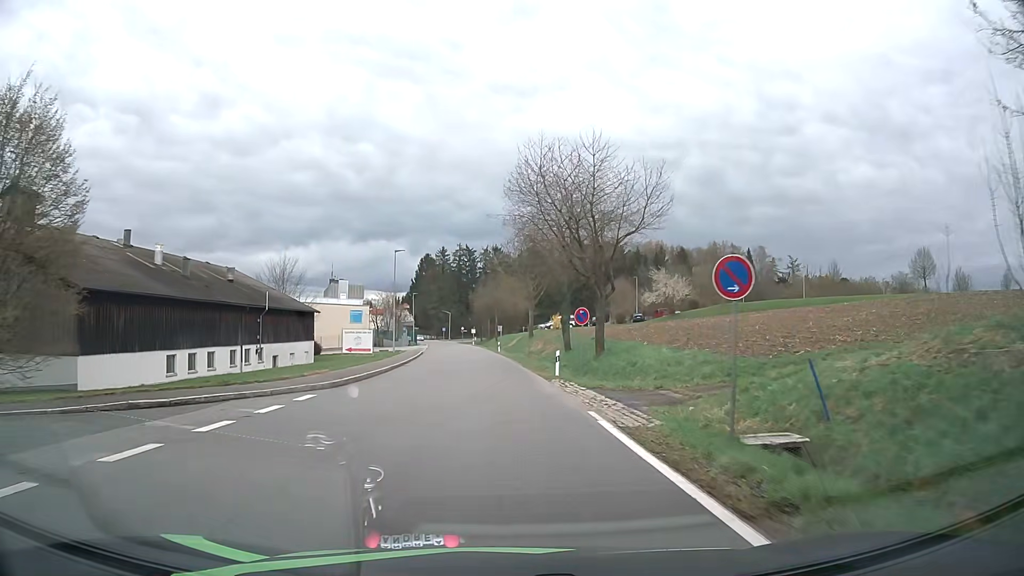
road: tertiary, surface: asphalt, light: Day
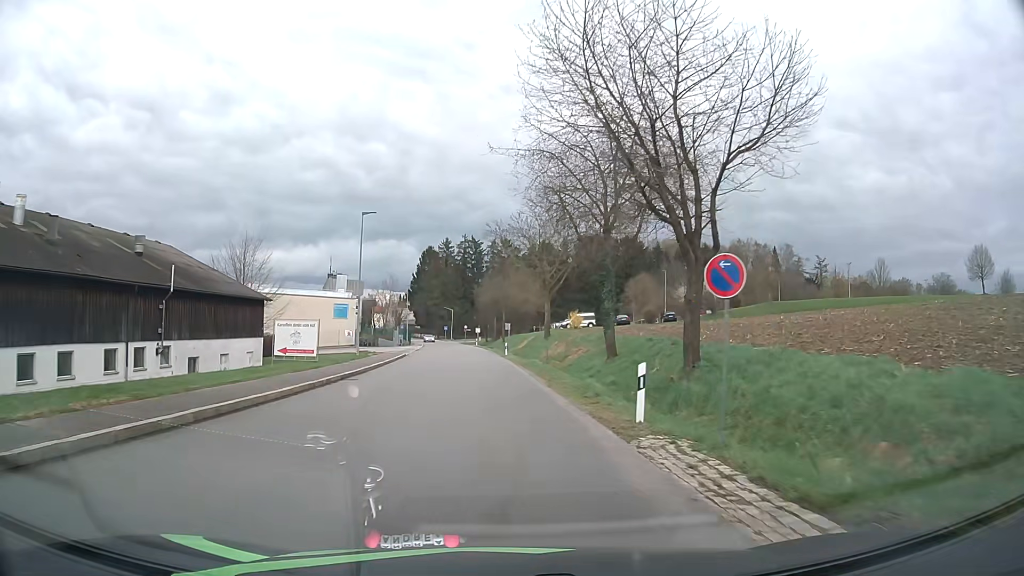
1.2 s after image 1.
(-0.1, +15.2) m; -1°
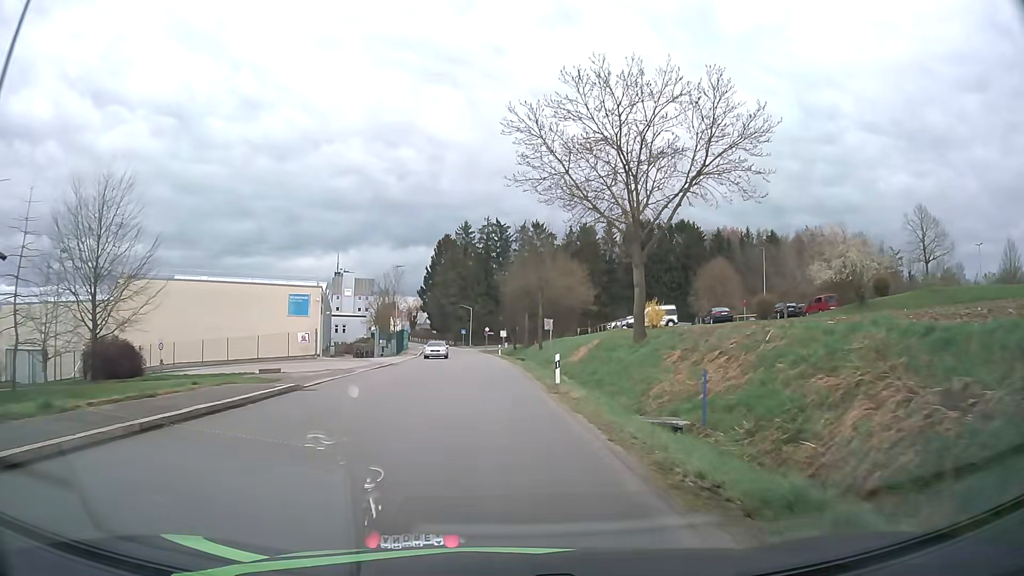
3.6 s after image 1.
(-0.5, +30.0) m; -2°
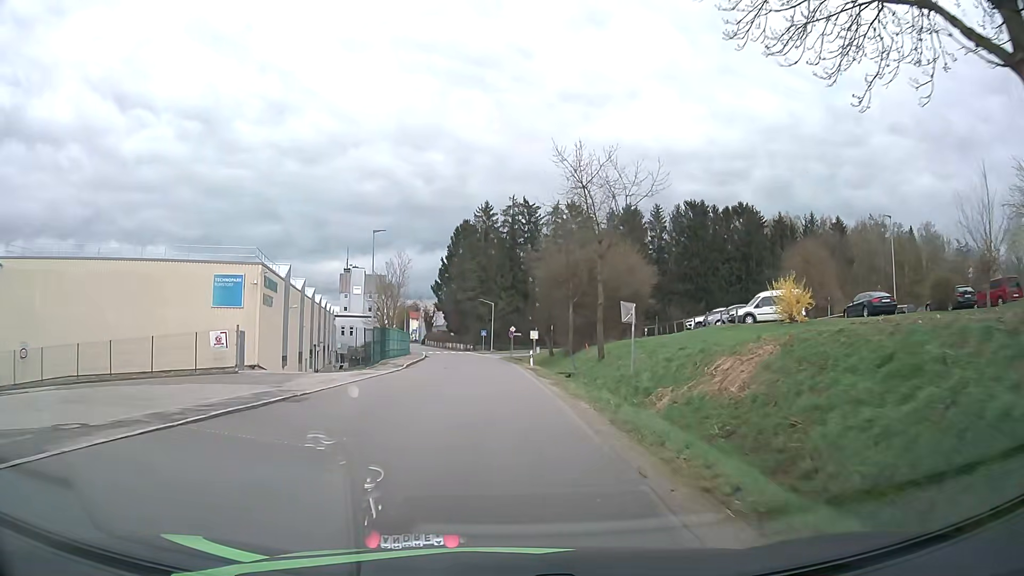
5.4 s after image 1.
(-0.5, +21.8) m; -3°
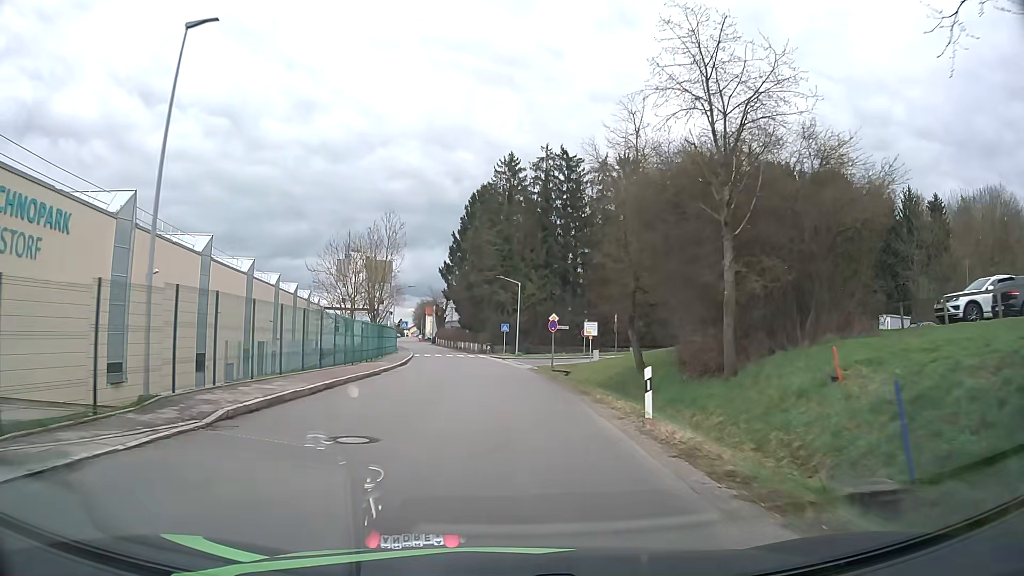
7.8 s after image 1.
(-0.6, +28.4) m; -2°
(0, +10) (0, +20) (0, +30) (-1, +40) (-2, +50) (-3, +60) (-5, +70) (-6, +80) (-8, +89) (-10, +99) m
